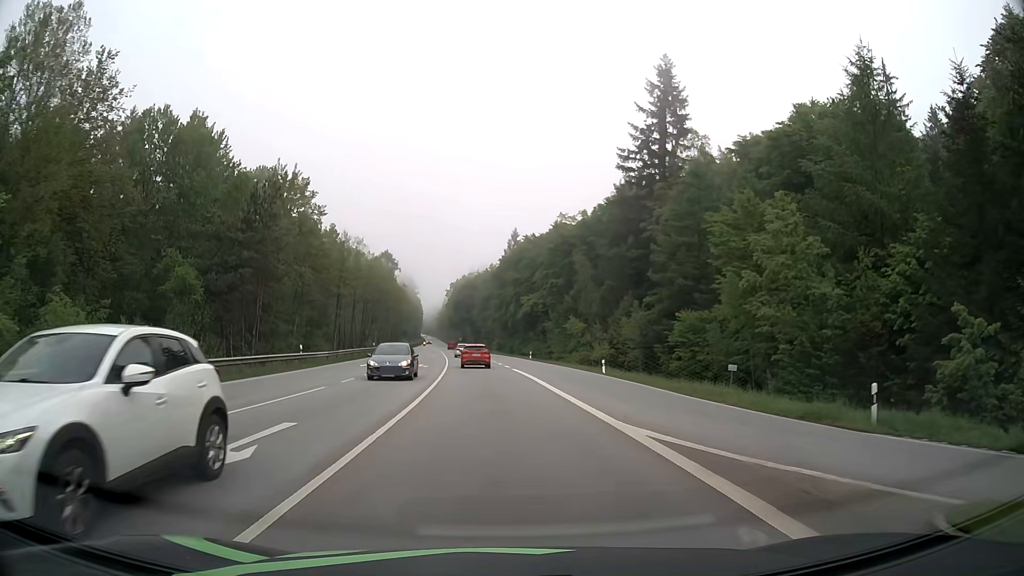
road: secondary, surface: asphalt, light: Day
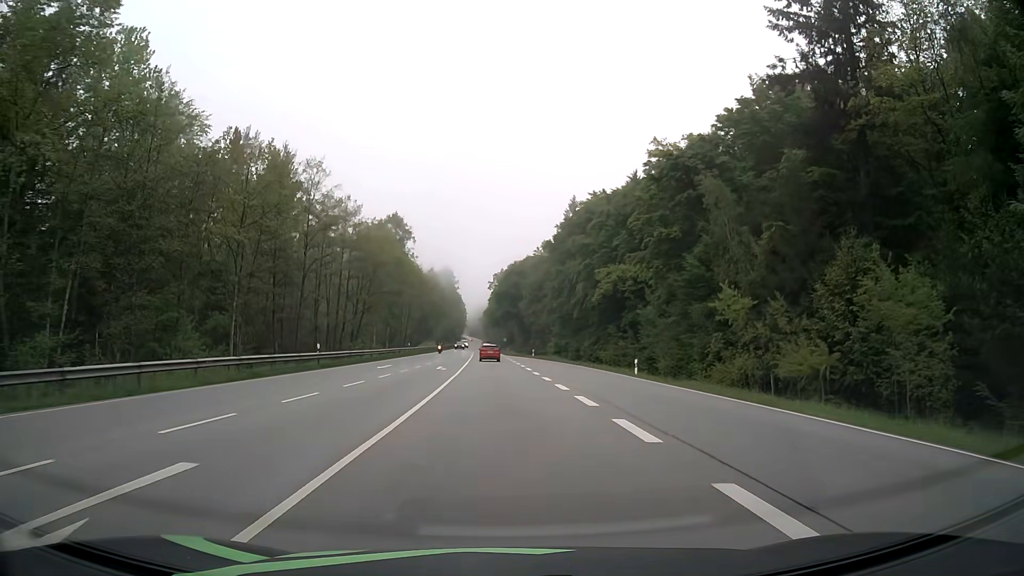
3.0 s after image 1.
(-1.4, +39.9) m; -4°
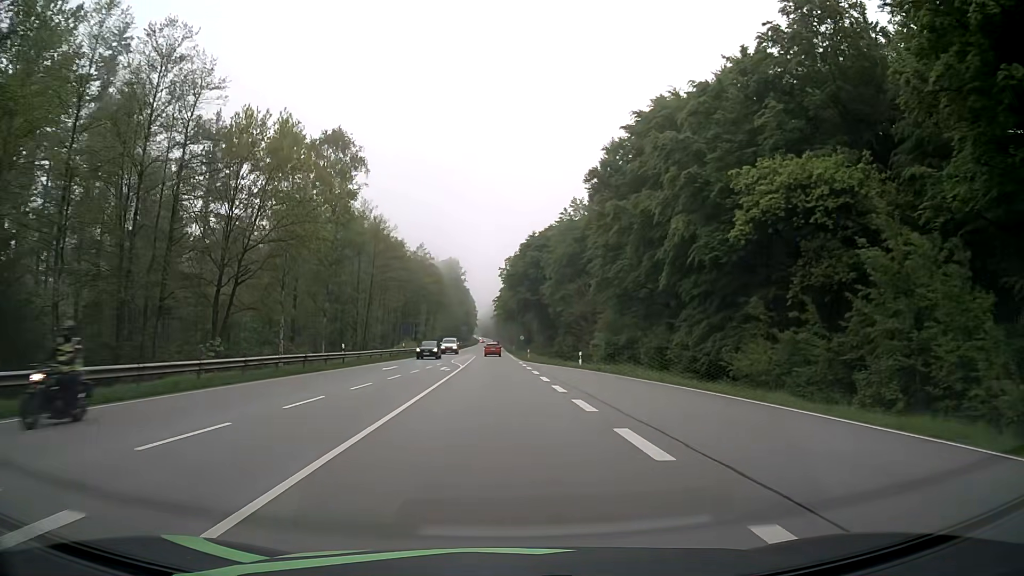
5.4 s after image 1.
(-0.4, +37.8) m; -1°
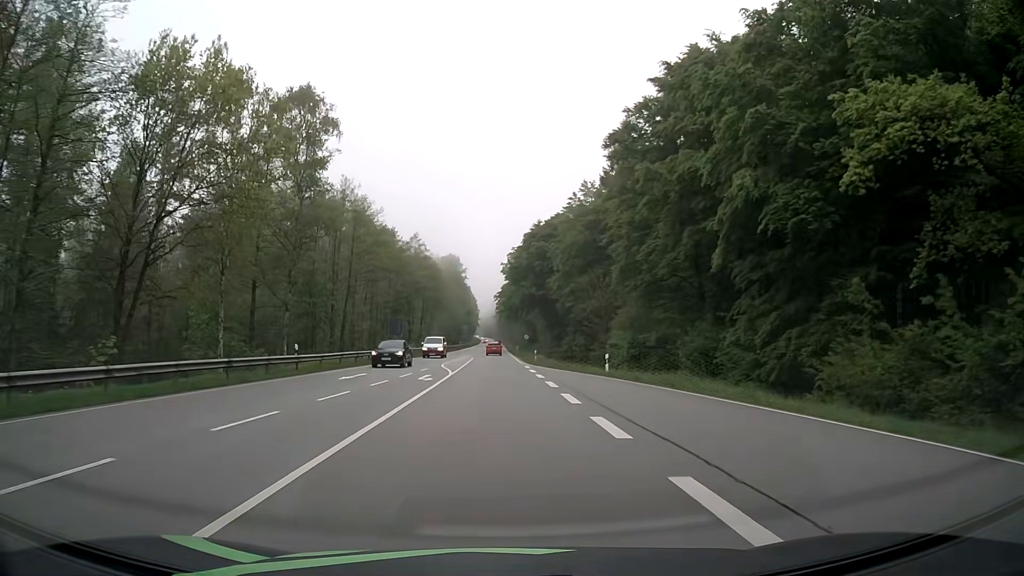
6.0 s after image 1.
(-0.1, +9.9) m; -1°
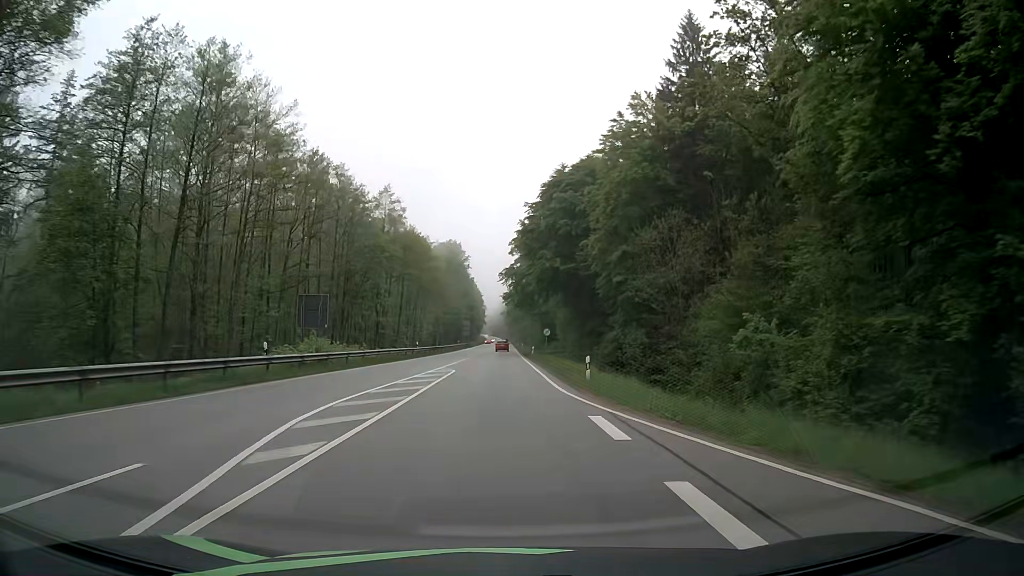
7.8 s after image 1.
(-0.1, +30.4) m; 0°
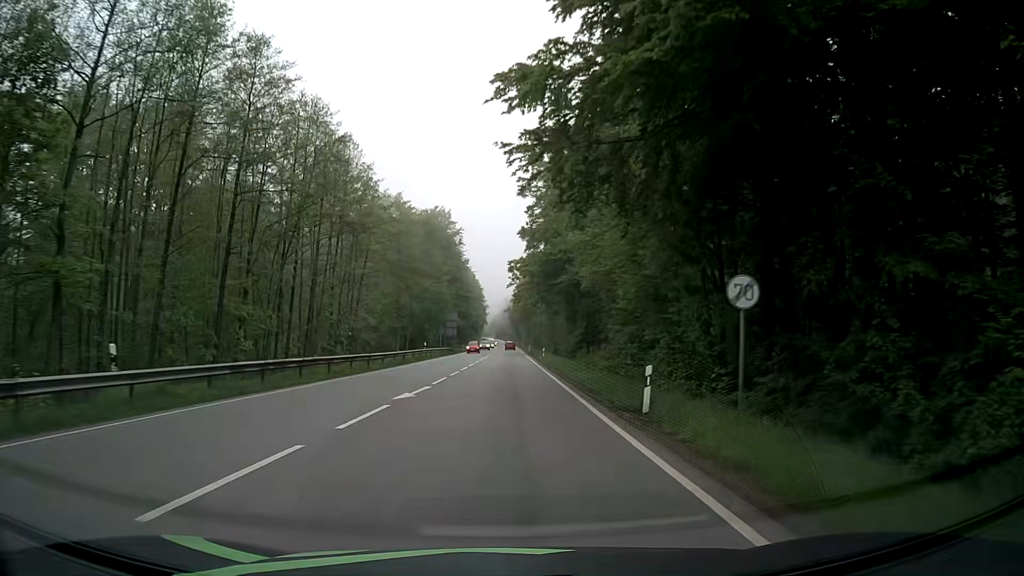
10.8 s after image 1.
(-0.7, +52.0) m; -1°
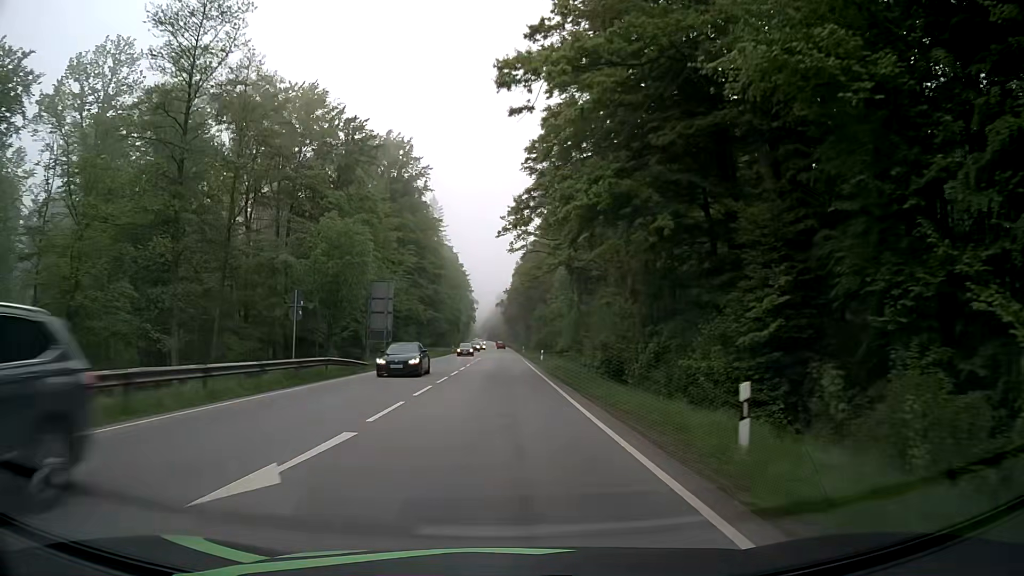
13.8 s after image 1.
(+0.2, +52.9) m; 0°
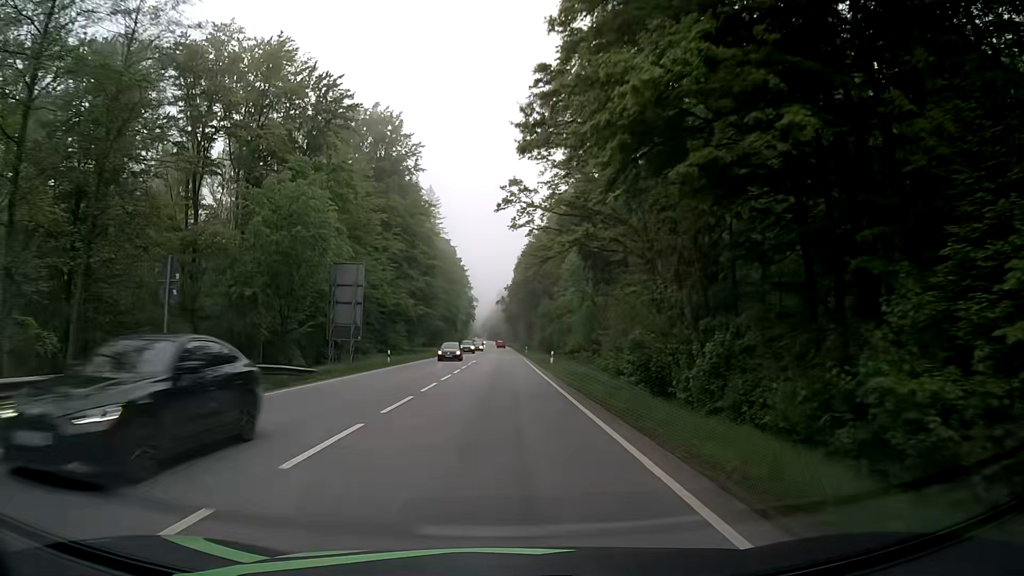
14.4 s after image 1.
(0.0, +10.7) m; 0°
(0, +10) (0, +20) (0, +30) (0, +40) (0, +50) (0, +60) (0, +70) (0, +80) (0, +90) (0, +100) m
